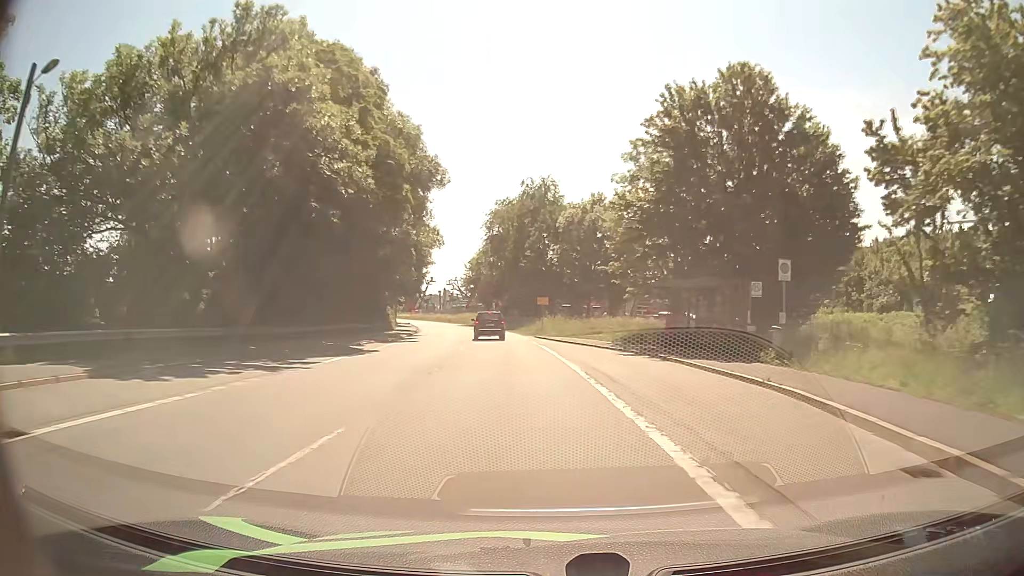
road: primary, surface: asphalt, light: Day
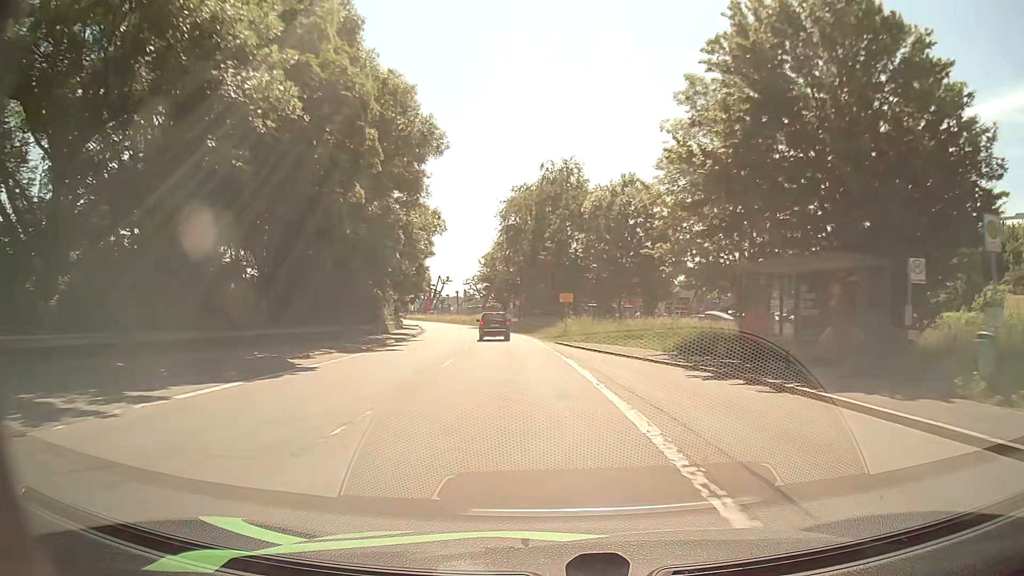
(-0.1, +10.0) m; -2°
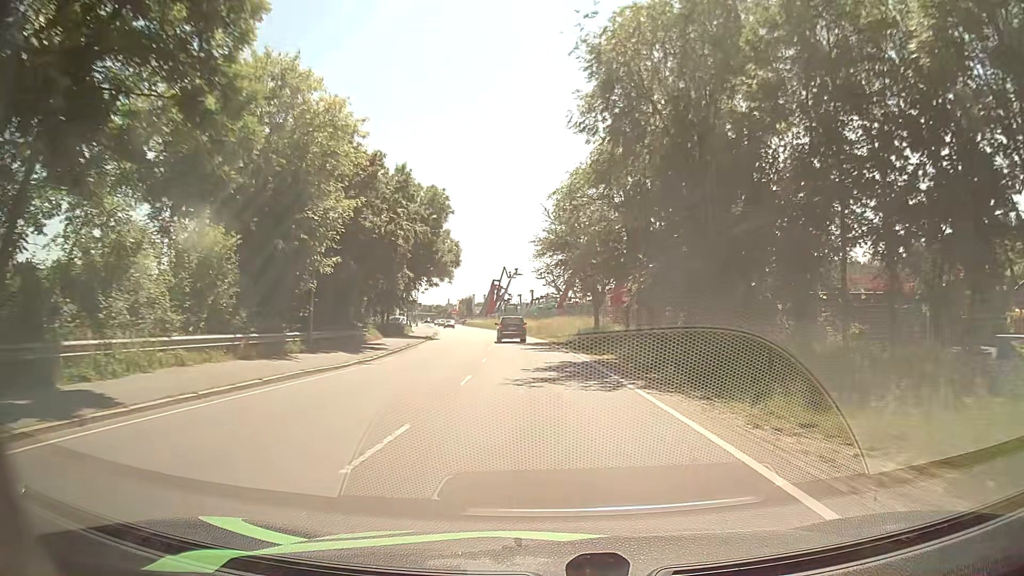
(-3.3, +46.4) m; -8°
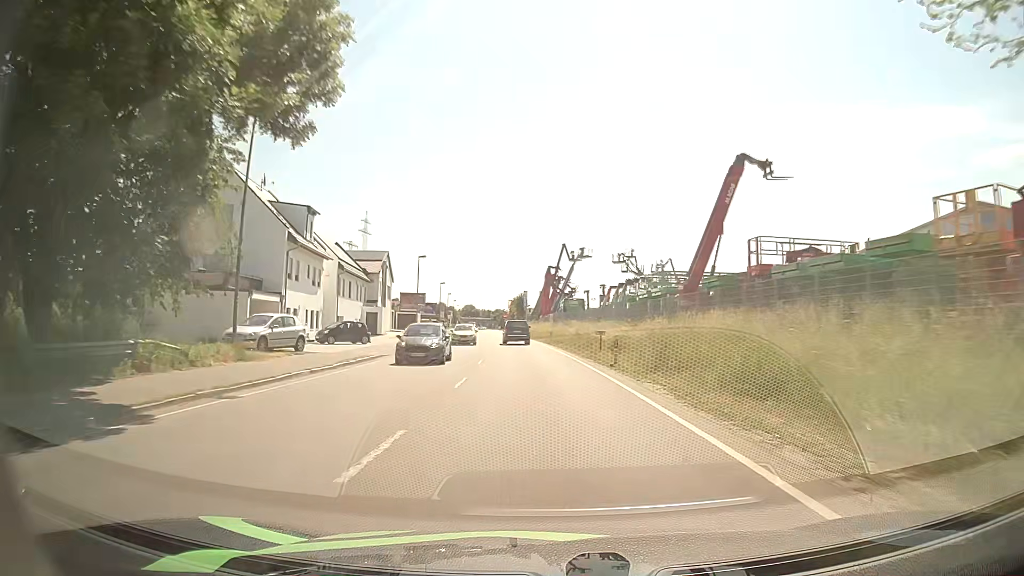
(-2.0, +45.6) m; -6°
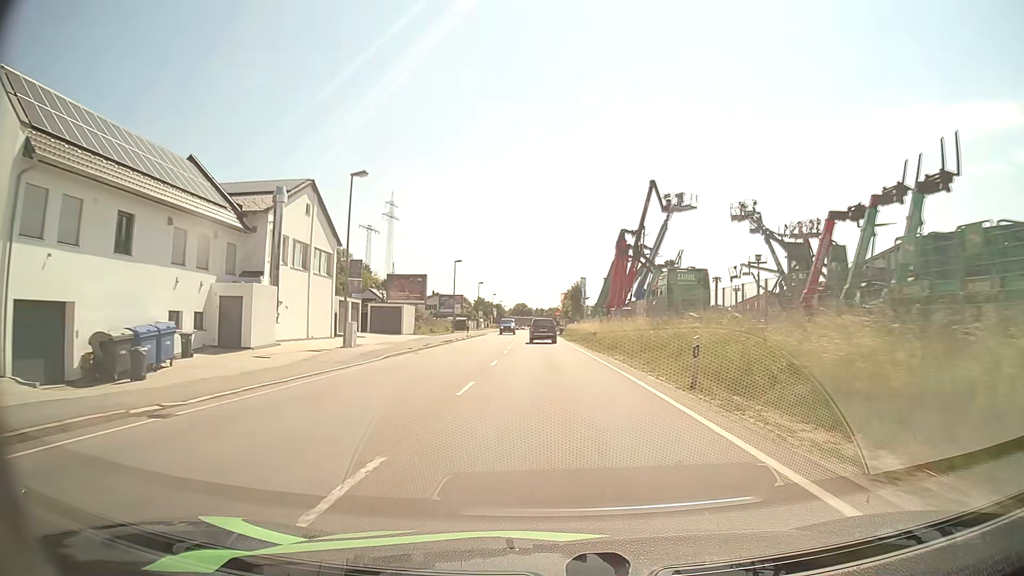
(-1.4, +38.2) m; -4°
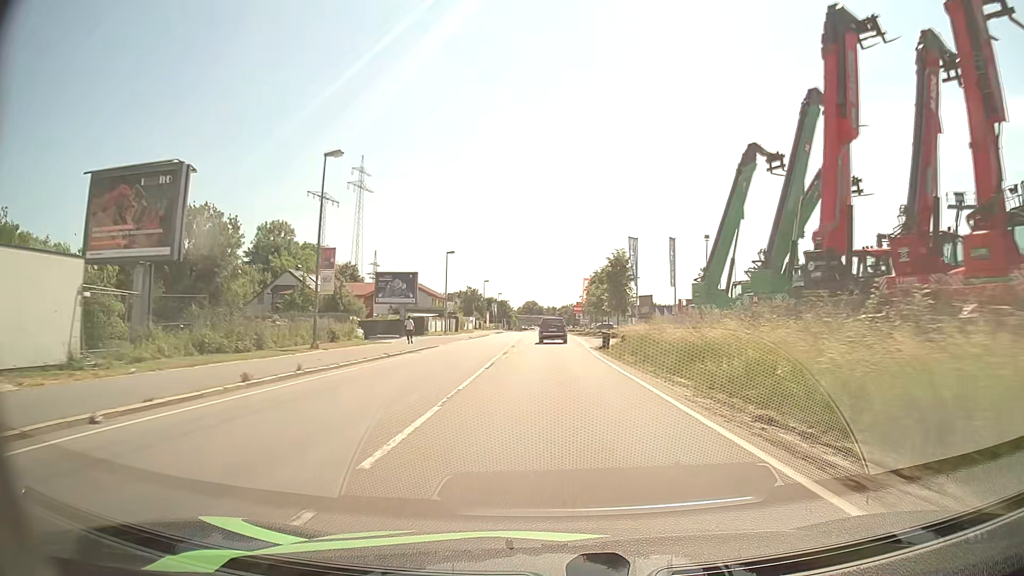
(-0.8, +47.2) m; -1°
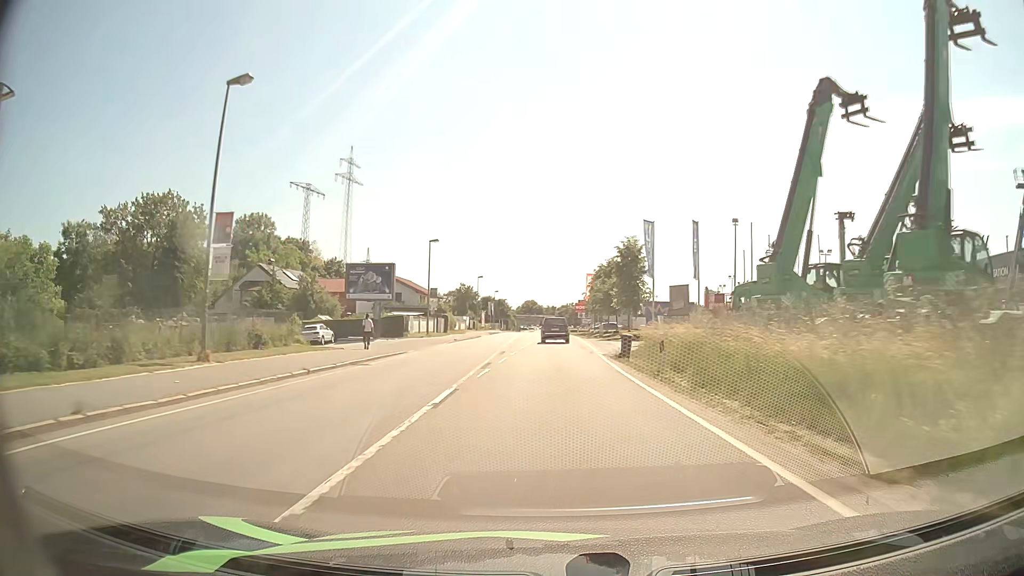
(0.0, +9.0) m; 0°
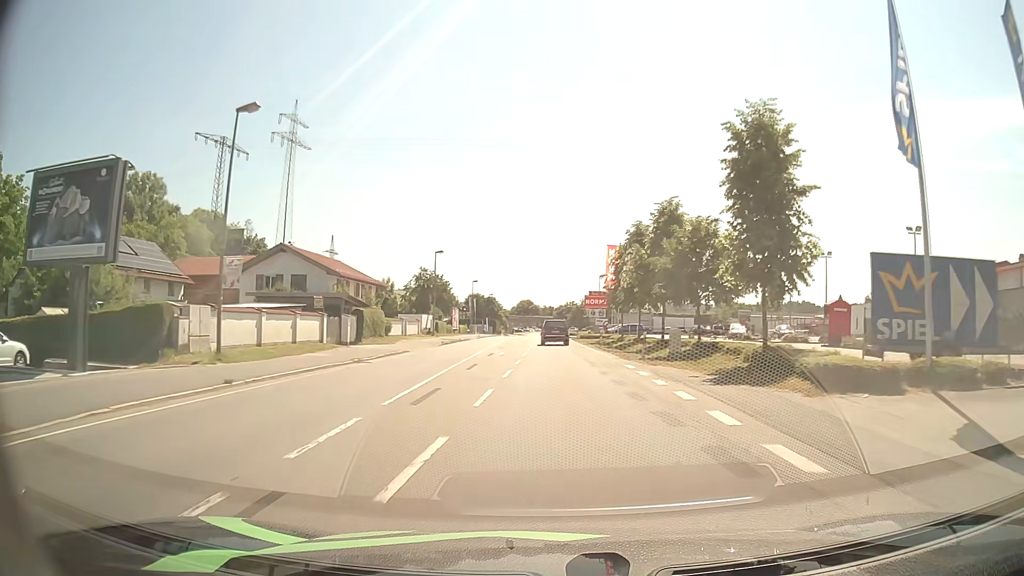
(-0.2, +35.5) m; 0°
(0, +10) (0, +20) (0, +30) (0, +40) (0, +50) (0, +60) (0, +70) (0, +80) (0, +90) (-1, +100) m
